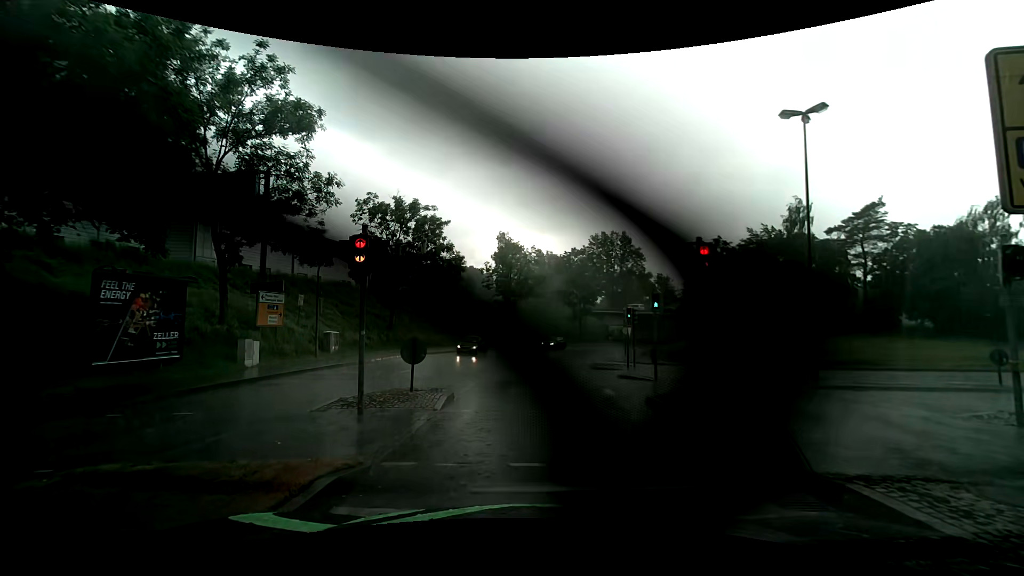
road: tertiary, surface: asphalt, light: Day
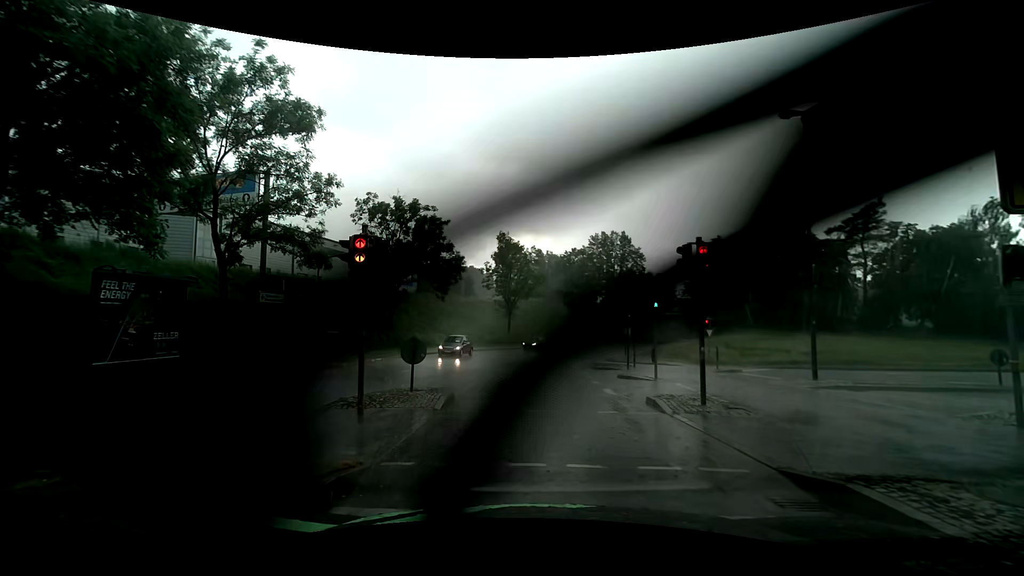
(0.0, 0.0) m; 0°
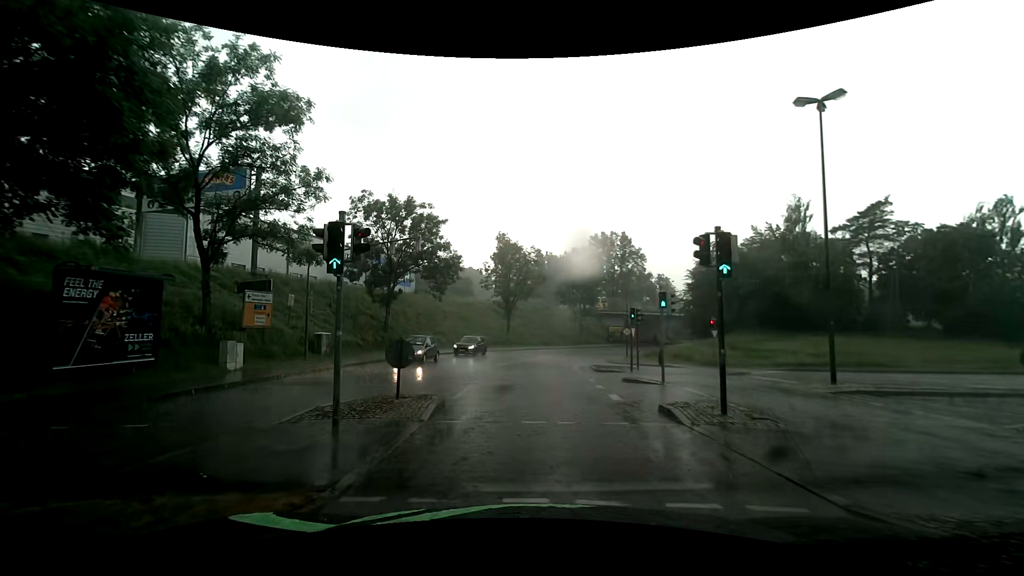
(0.0, +1.2) m; 0°
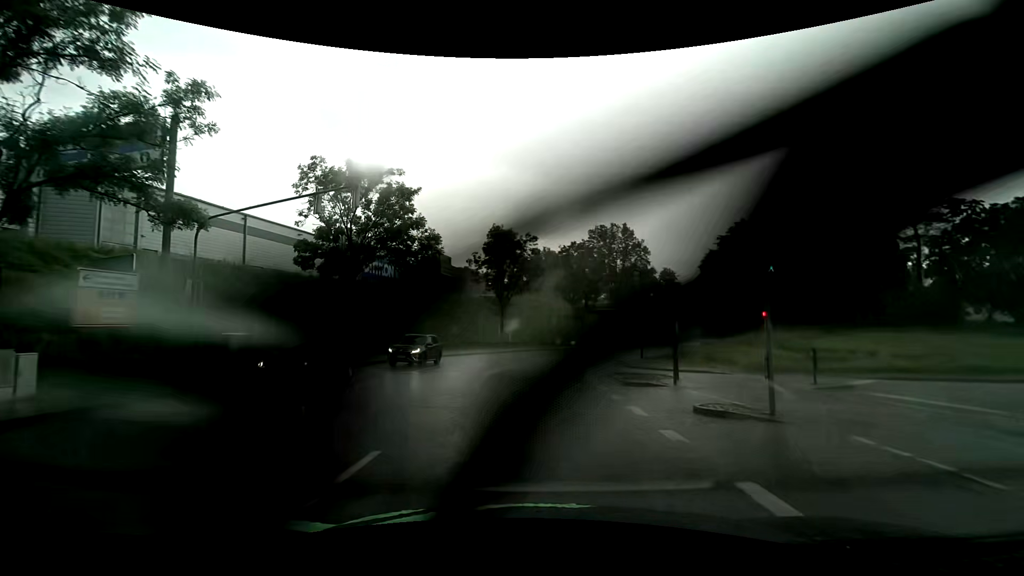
(+0.1, +8.7) m; +1°
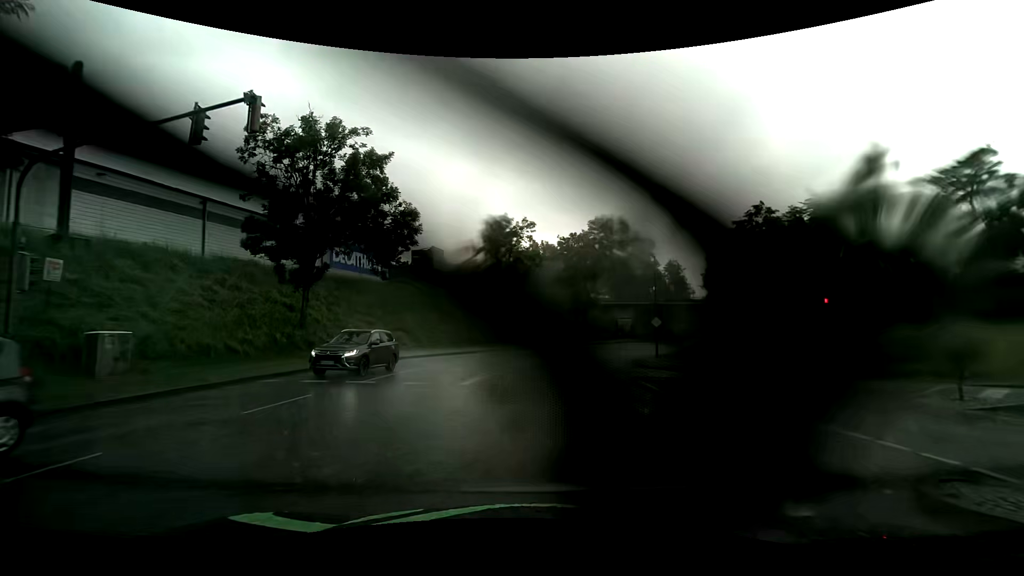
(0.0, +6.1) m; 0°
(0, +10) (+1, +20) (+2, +30) (+5, +40) (+8, +49) (+13, +58) (+19, +66) (+25, +74) (+31, +81) (+39, +88) m
